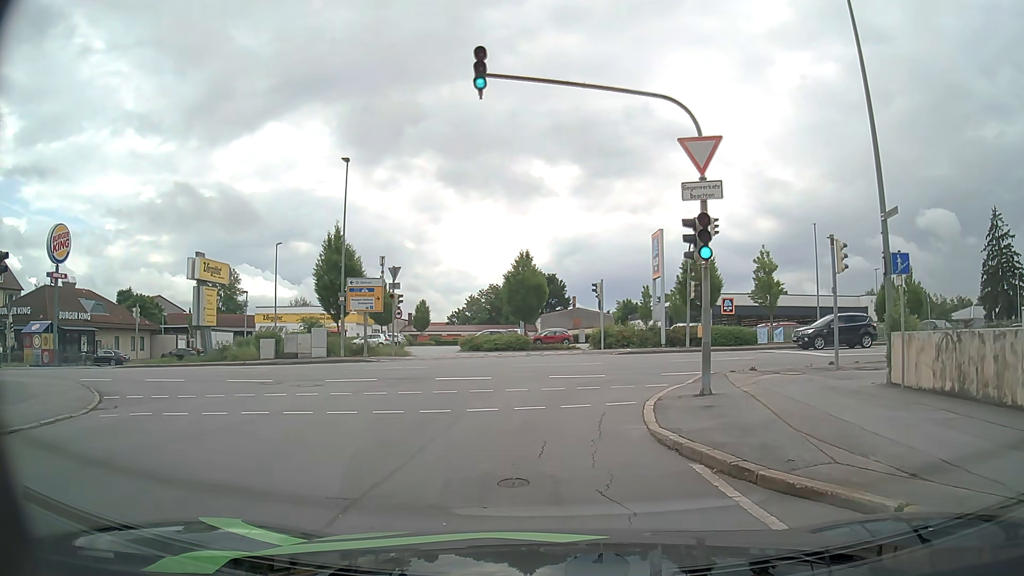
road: residential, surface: asphalt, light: Day
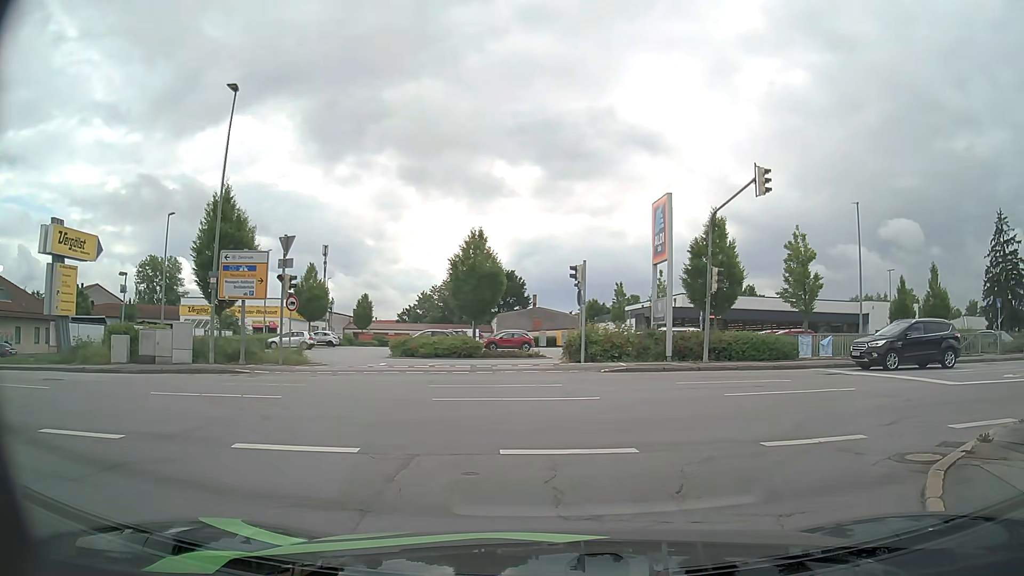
(-0.2, +11.0) m; +2°
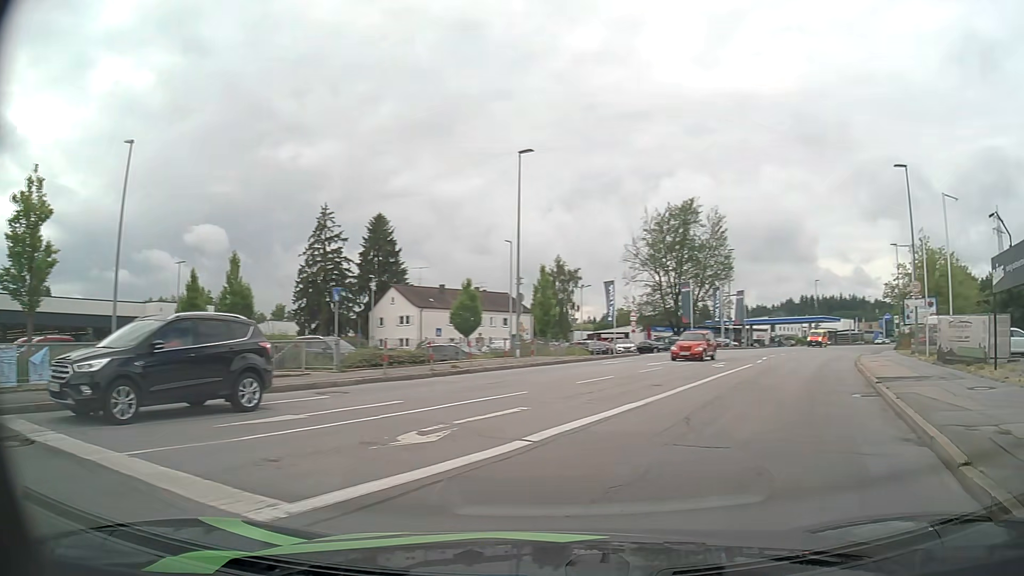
(+5.5, +11.0) m; +60°
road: tertiary
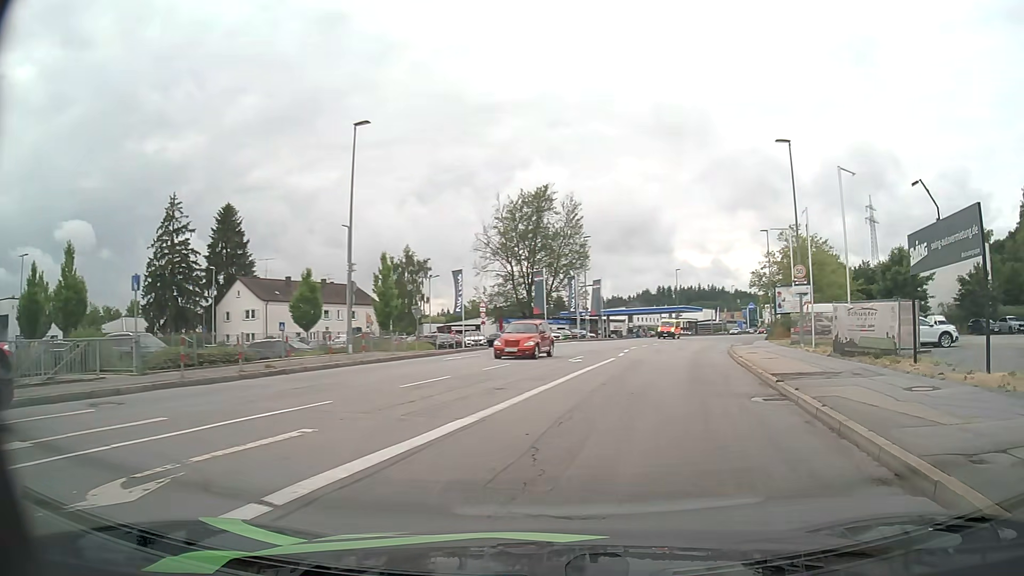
(+0.5, +3.5) m; +13°
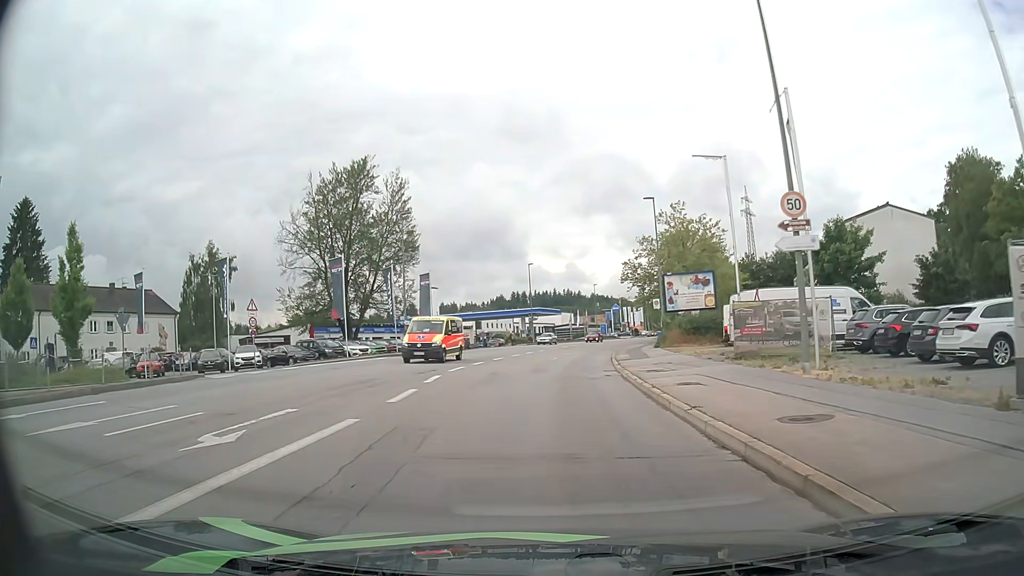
(+3.2, +18.1) m; +12°
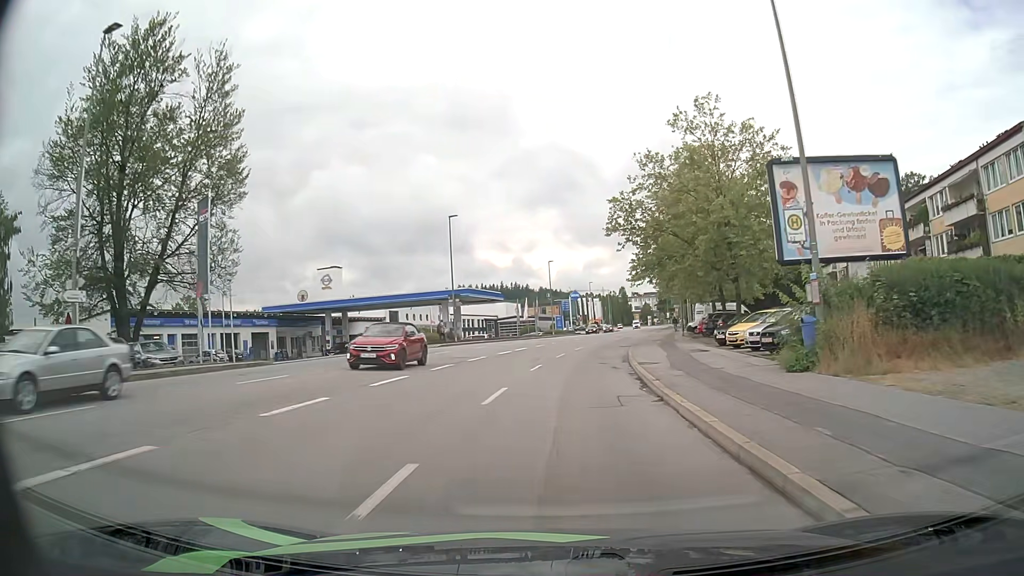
(+1.0, +33.4) m; +4°
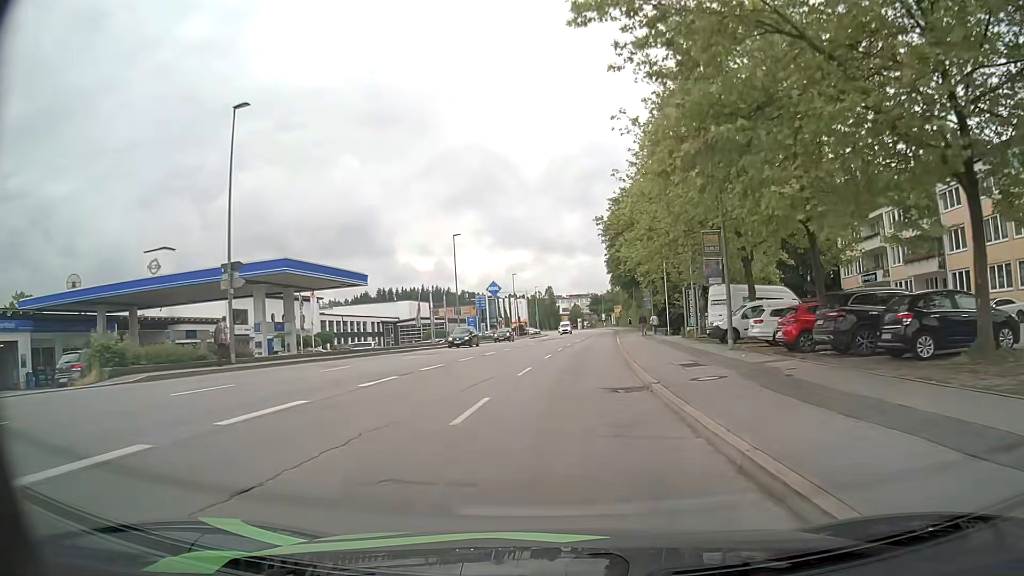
(+1.6, +29.6) m; +7°
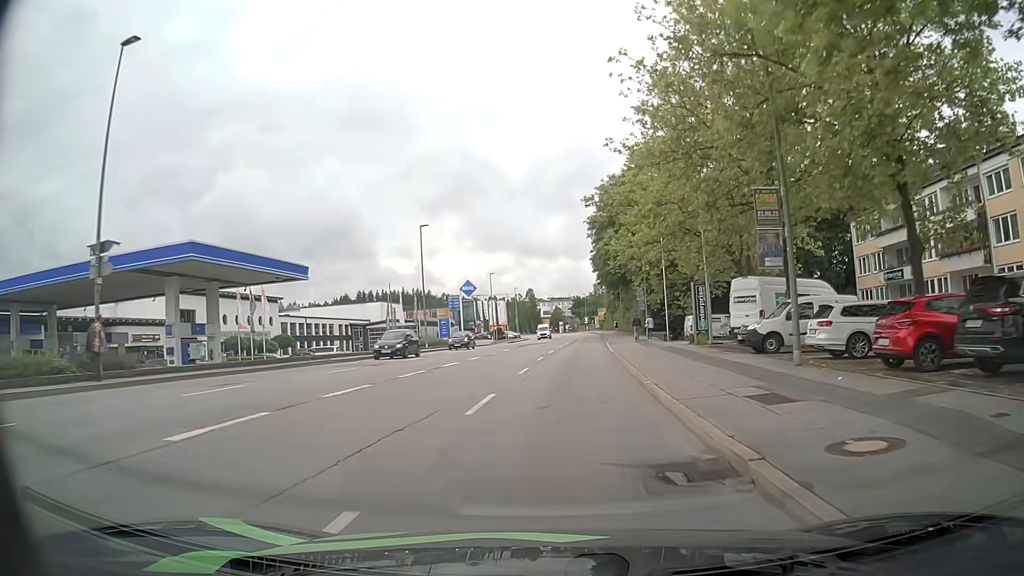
(+0.1, +7.8) m; +1°
(0, +10) (+1, +20) (+1, +30) (+2, +40) (+3, +50) (+3, +60) (+4, +70) (+4, +80) (+5, +90) (+6, +100) m
